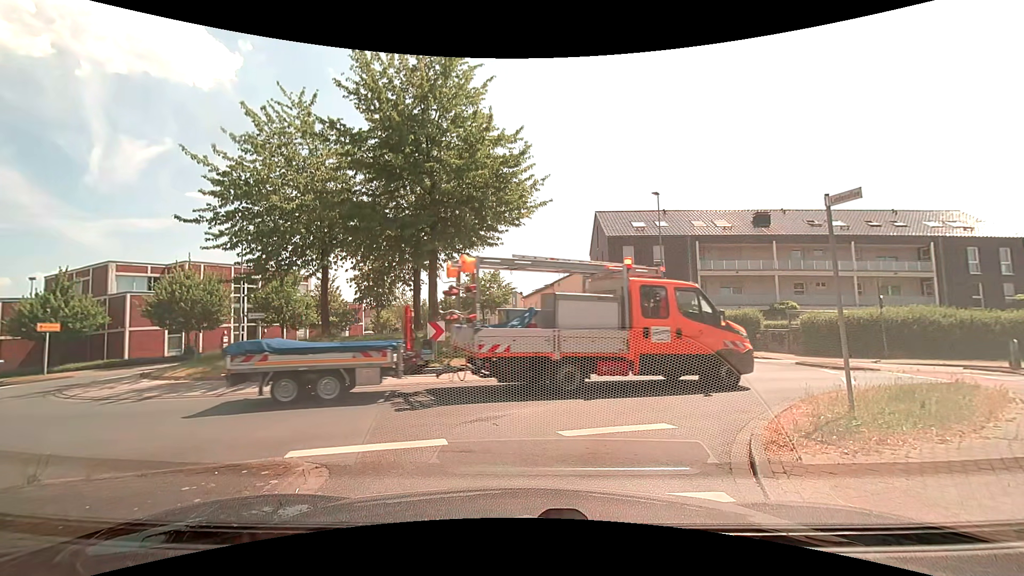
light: Day
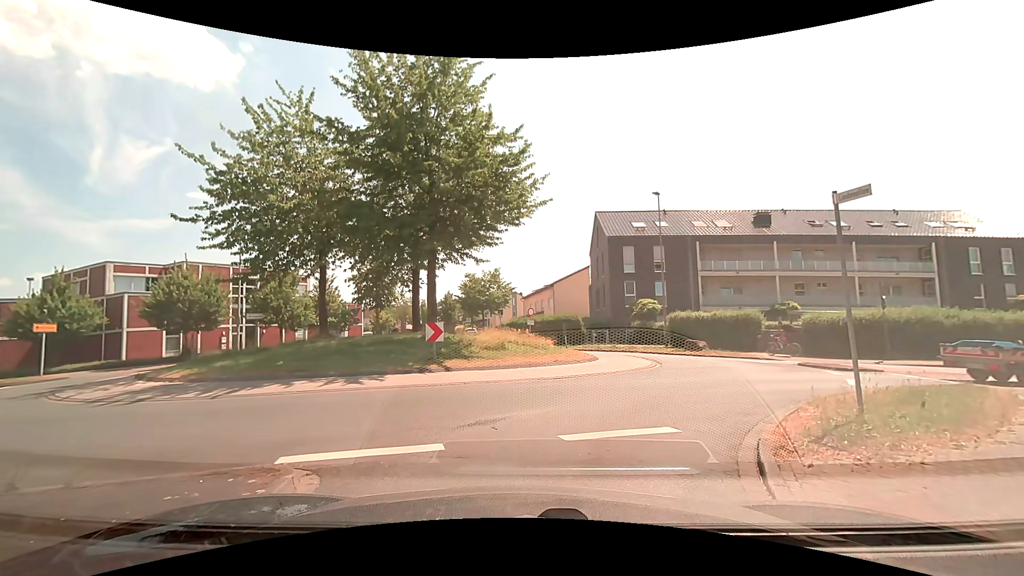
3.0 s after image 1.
(0.0, +0.2) m; 0°
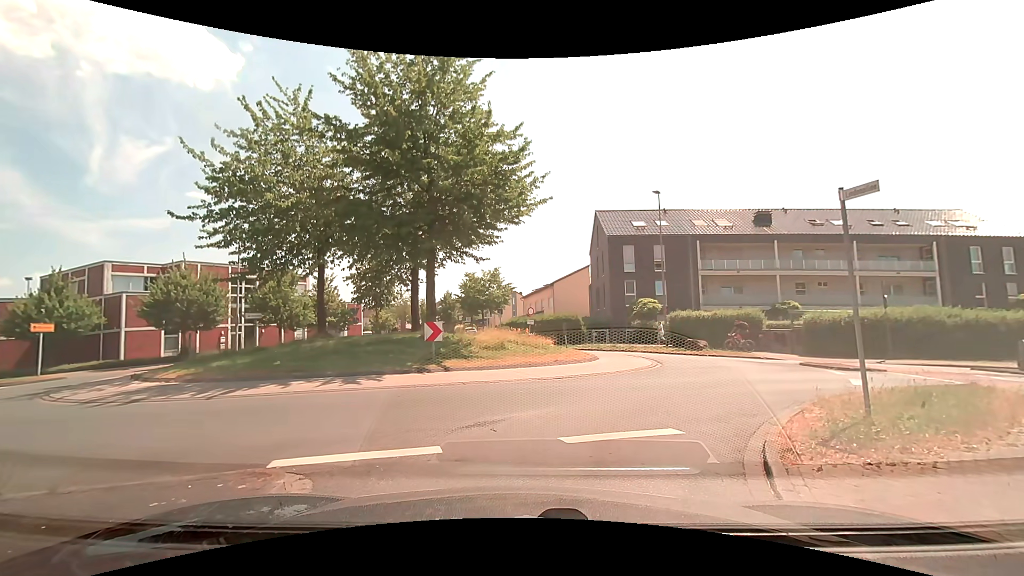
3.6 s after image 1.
(0.0, +0.1) m; 0°
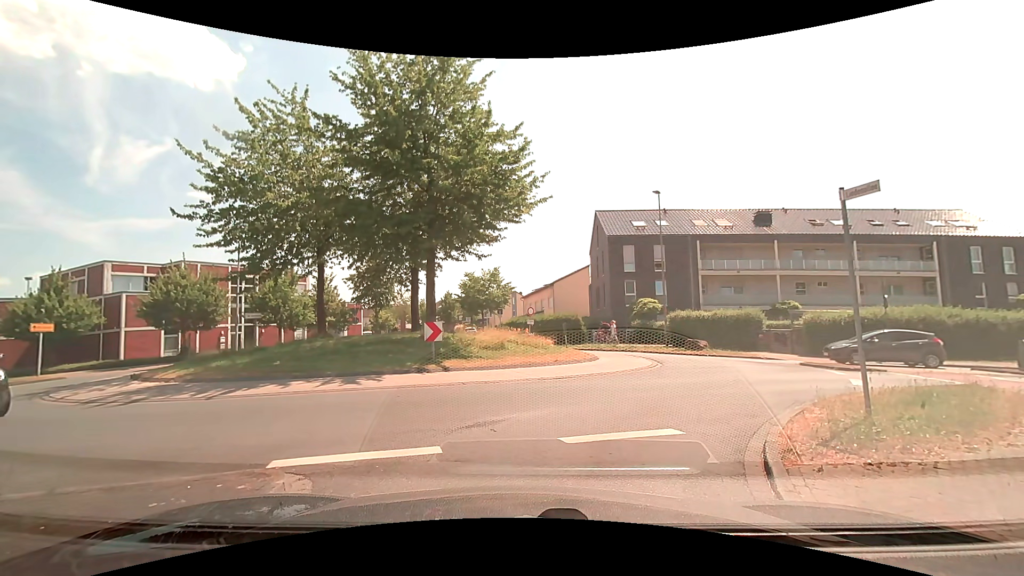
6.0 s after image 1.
(0.0, +0.1) m; 0°
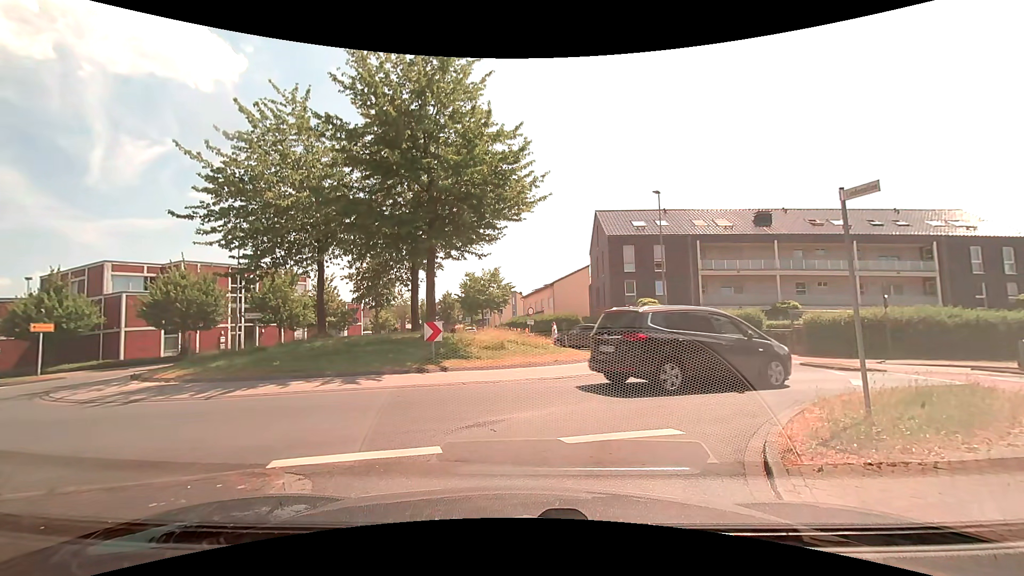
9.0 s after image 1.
(0.0, 0.0) m; 0°
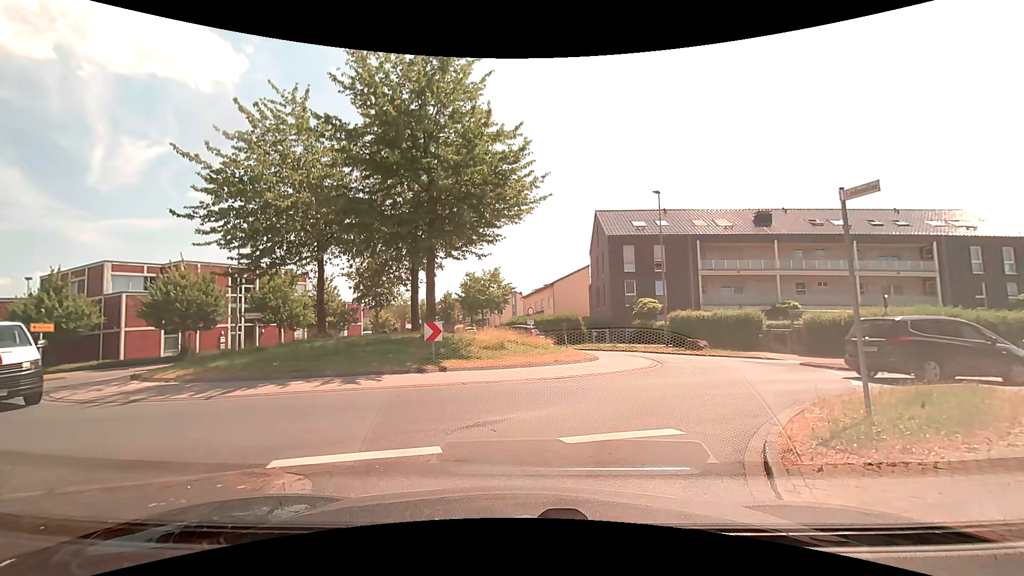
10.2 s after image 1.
(0.0, 0.0) m; 0°
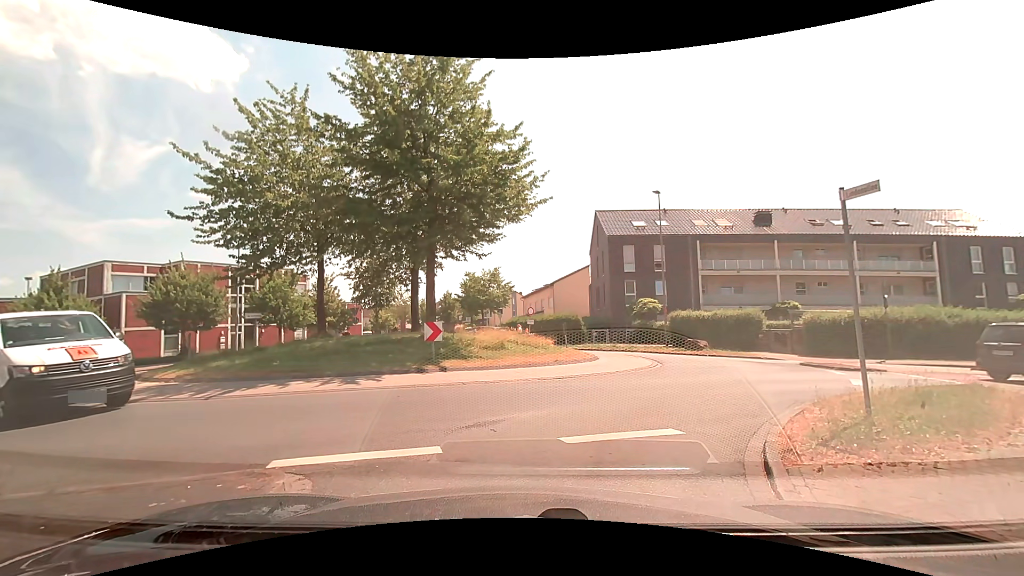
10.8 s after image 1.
(0.0, 0.0) m; 0°
